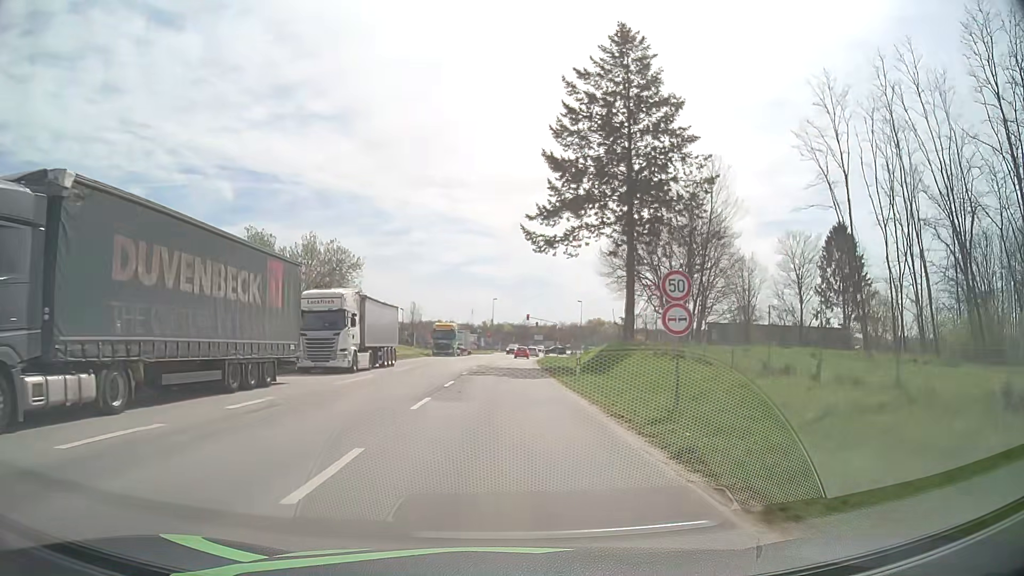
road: tertiary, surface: asphalt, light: Day
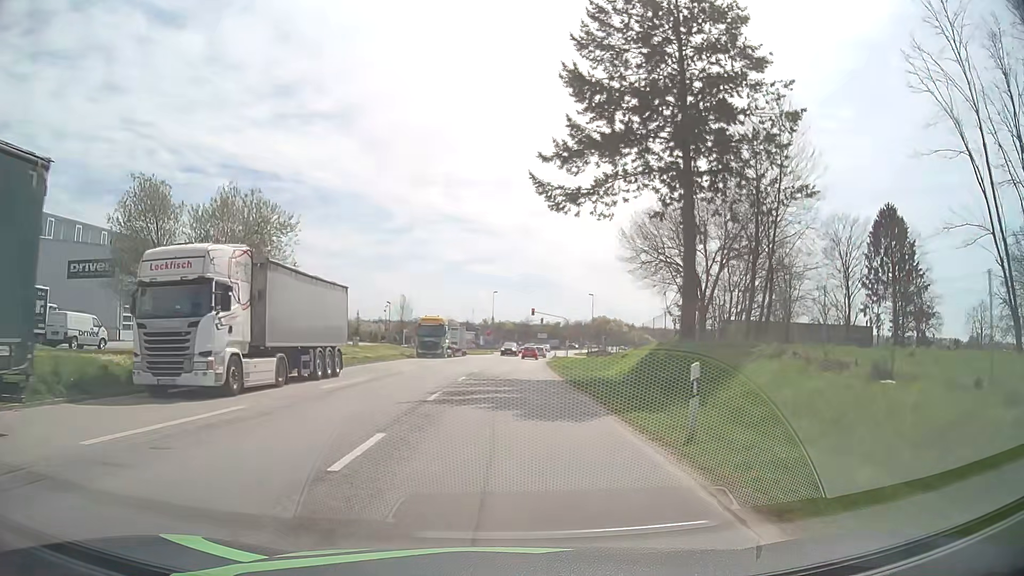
(0.0, +14.3) m; 0°
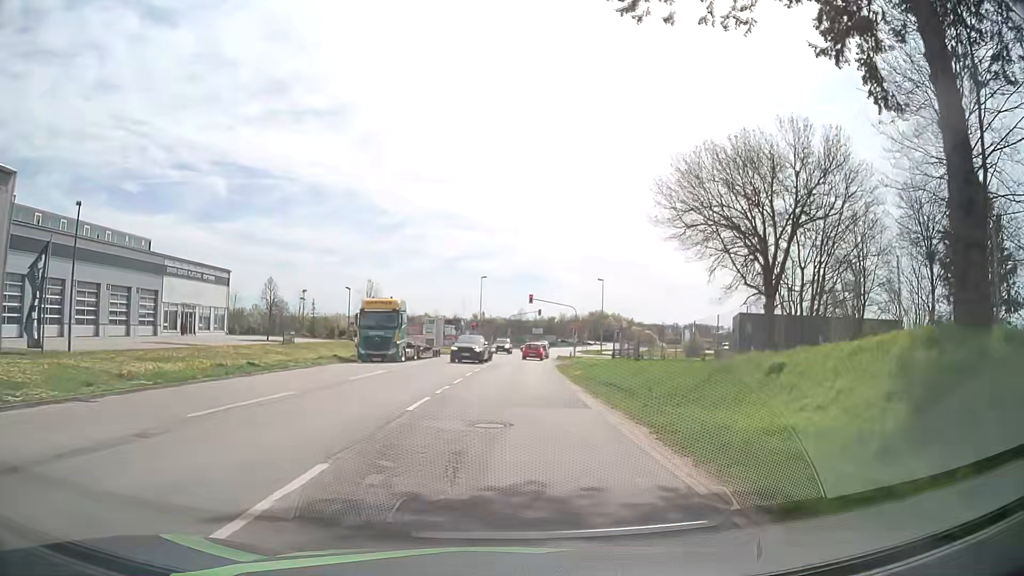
(+0.3, +20.7) m; +1°
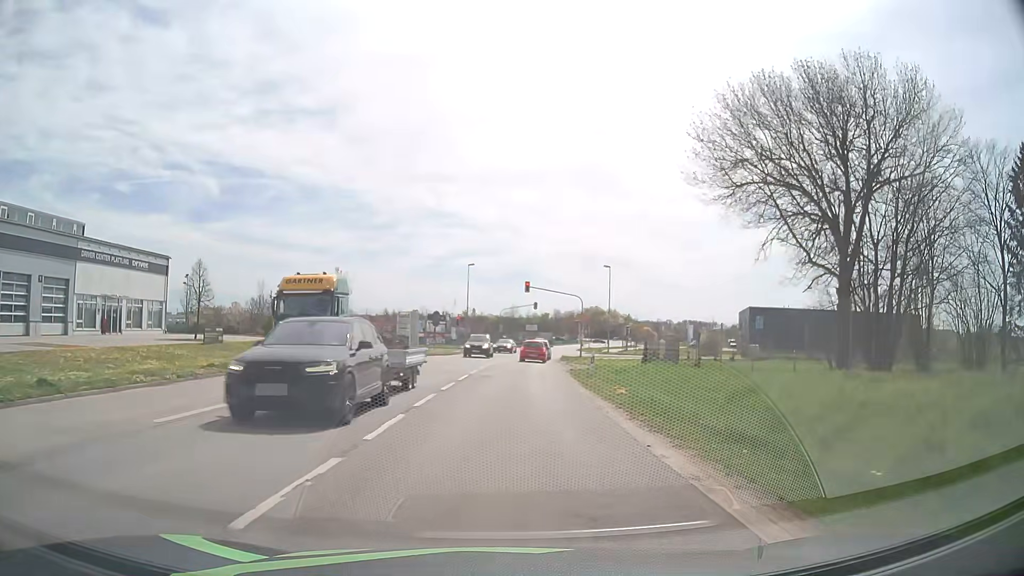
(+0.1, +13.1) m; +1°
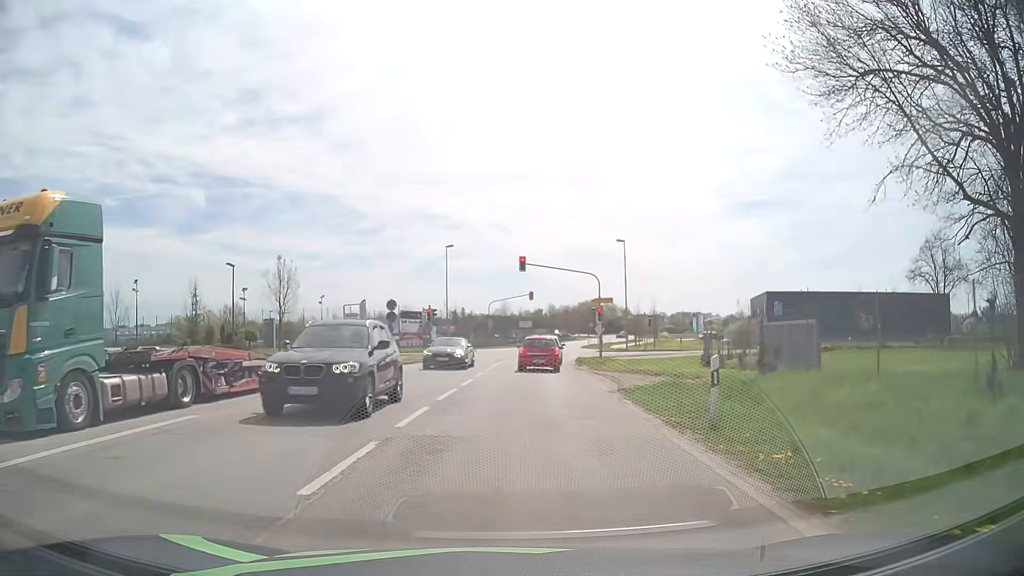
(+0.1, +16.5) m; +1°
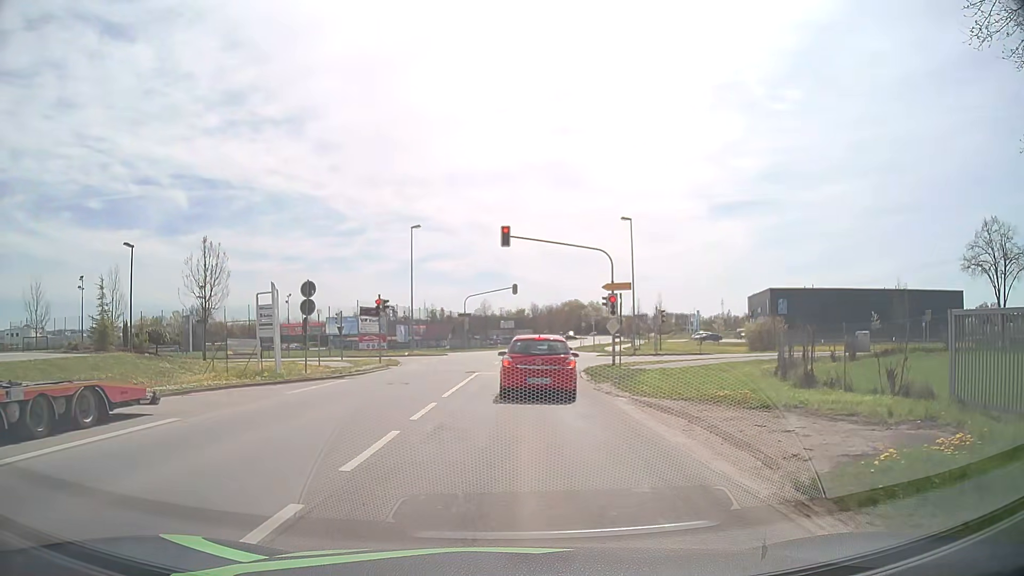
(+0.1, +12.0) m; +2°
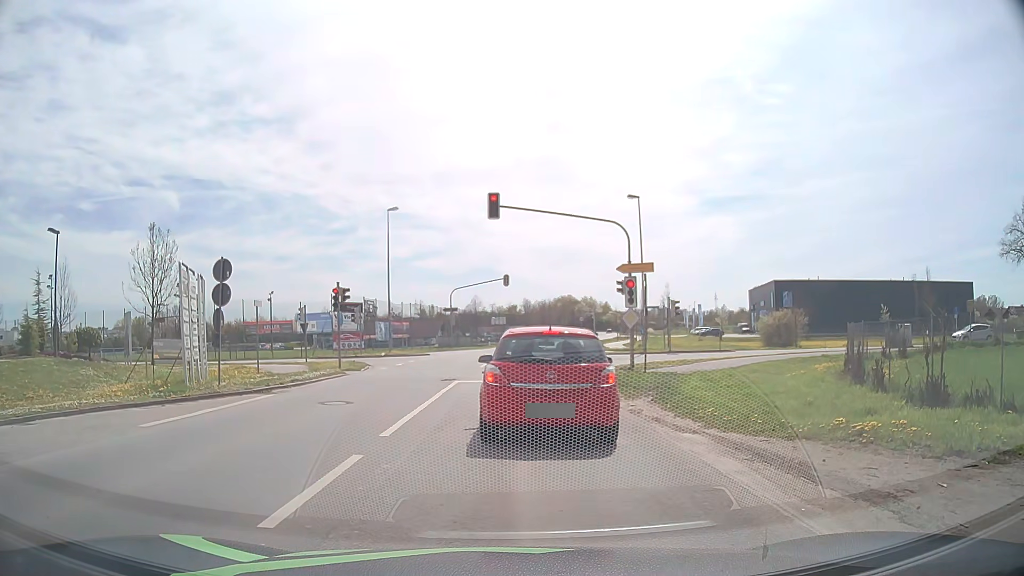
(0.0, +6.4) m; -1°
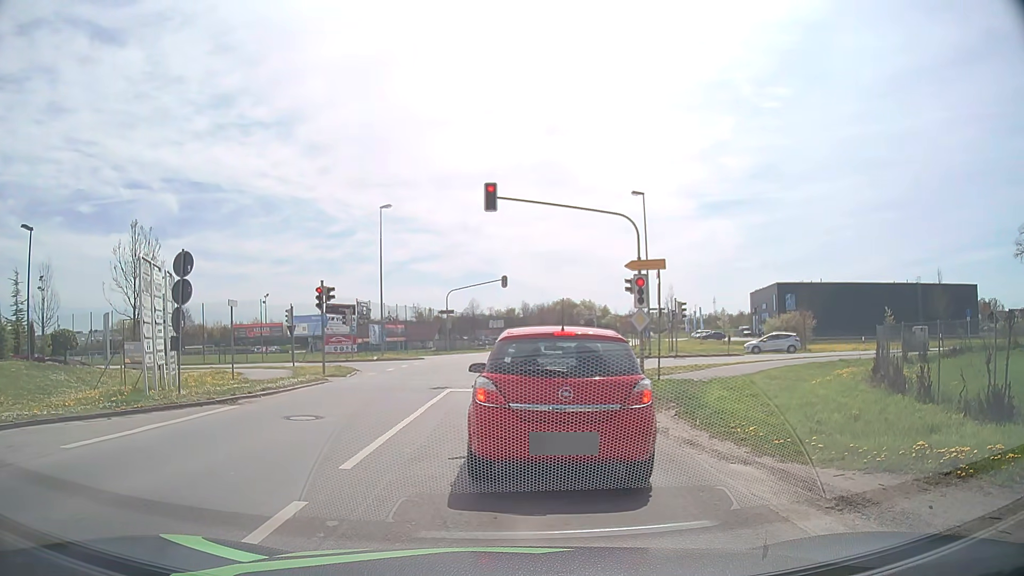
(0.0, +2.0) m; +1°
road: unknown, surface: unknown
